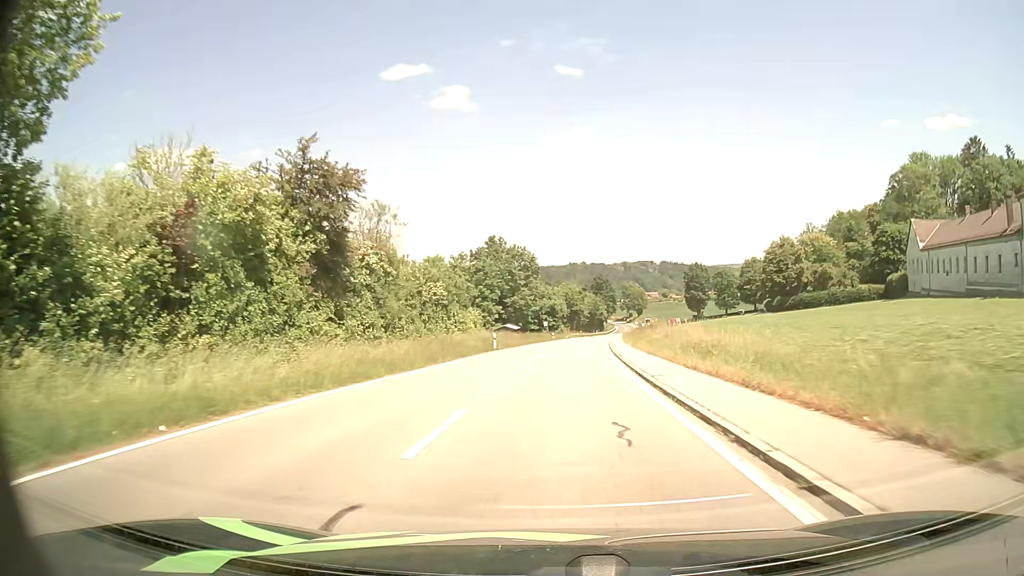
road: tertiary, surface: asphalt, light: Day
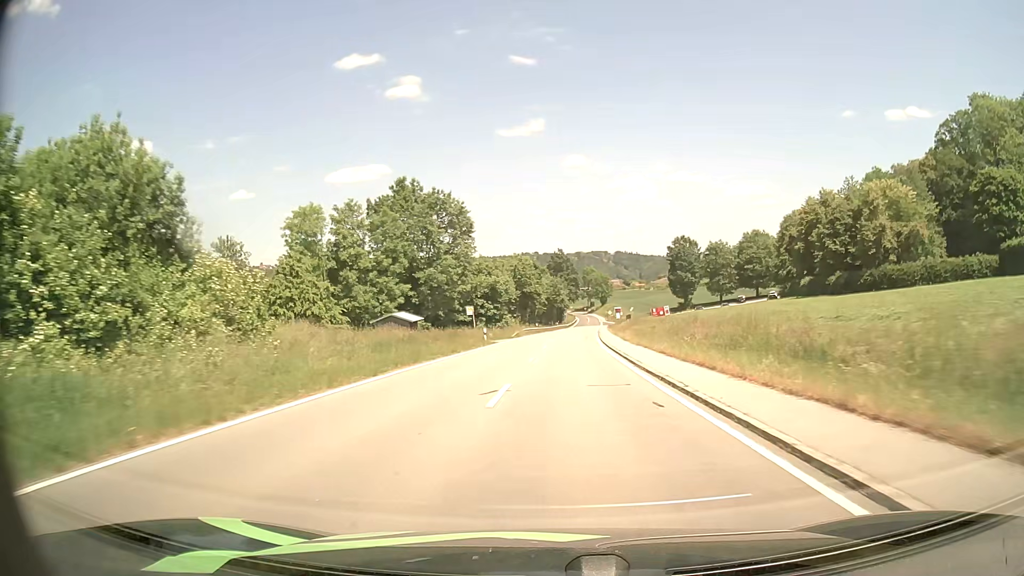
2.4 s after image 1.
(+1.6, +43.8) m; +4°
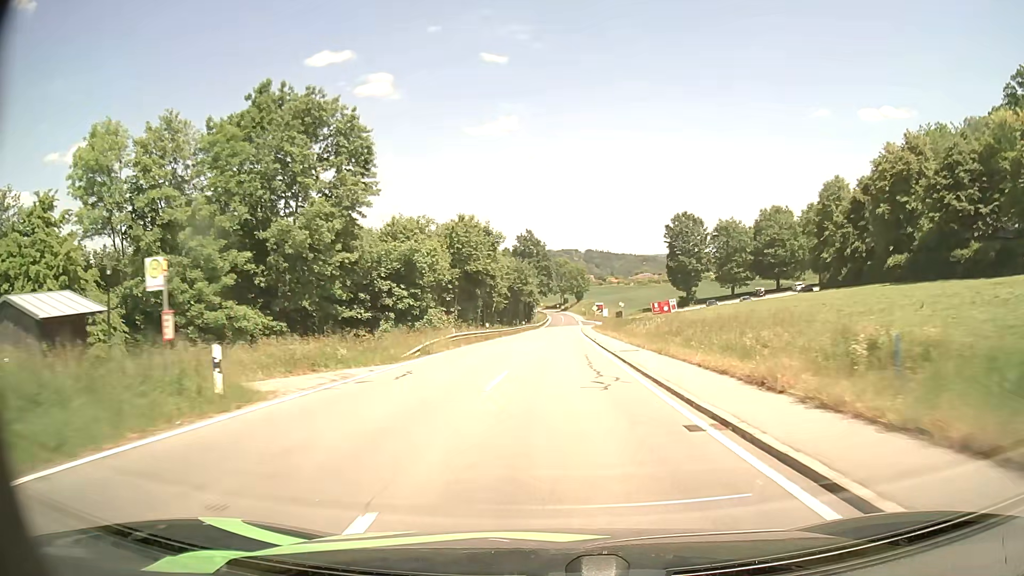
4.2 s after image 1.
(+0.9, +34.0) m; +3°
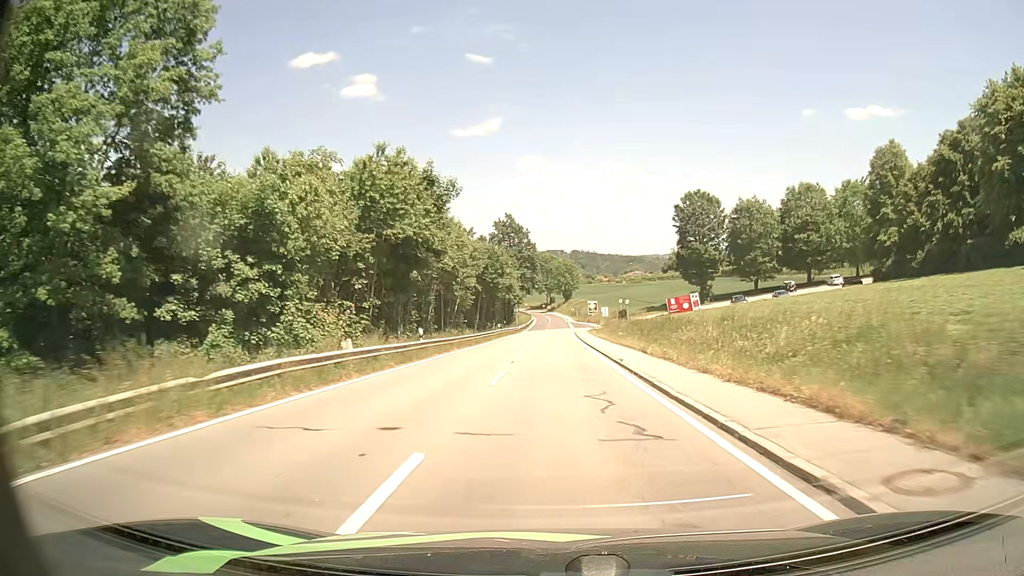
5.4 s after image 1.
(+0.2, +22.3) m; +1°
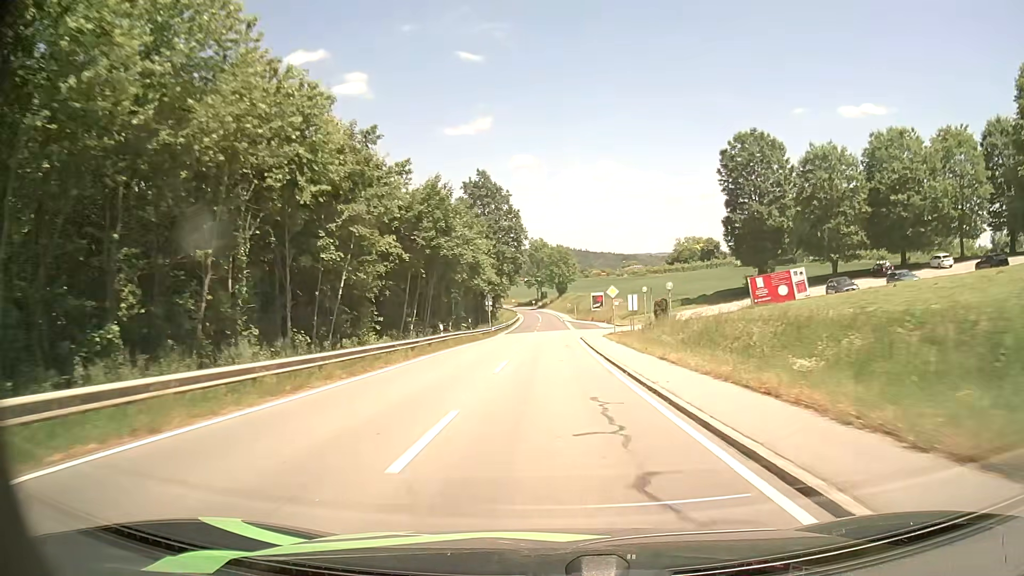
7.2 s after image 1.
(+0.3, +32.6) m; +1°
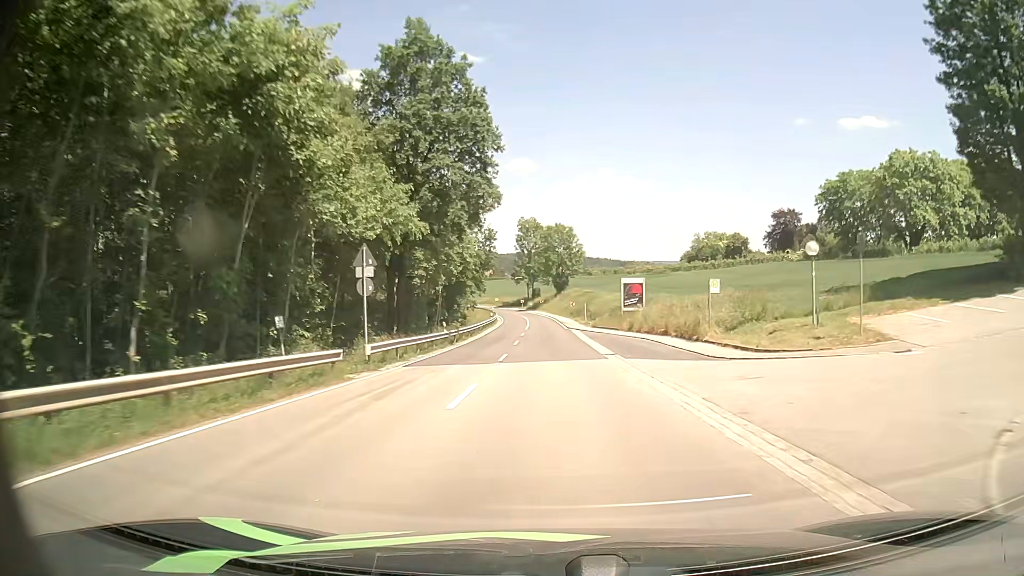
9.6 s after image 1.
(-0.1, +43.7) m; 0°
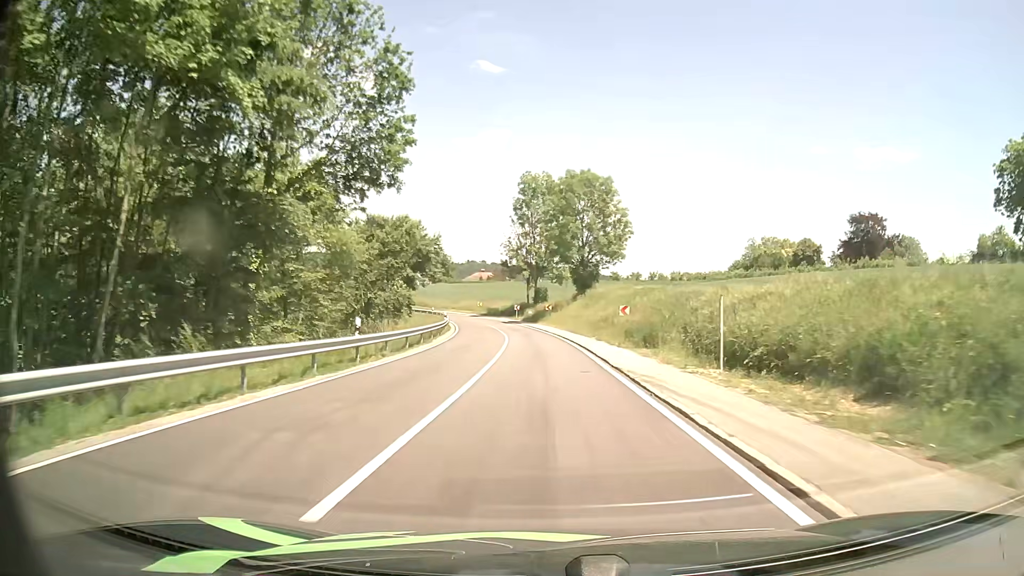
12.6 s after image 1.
(-0.2, +53.3) m; 0°
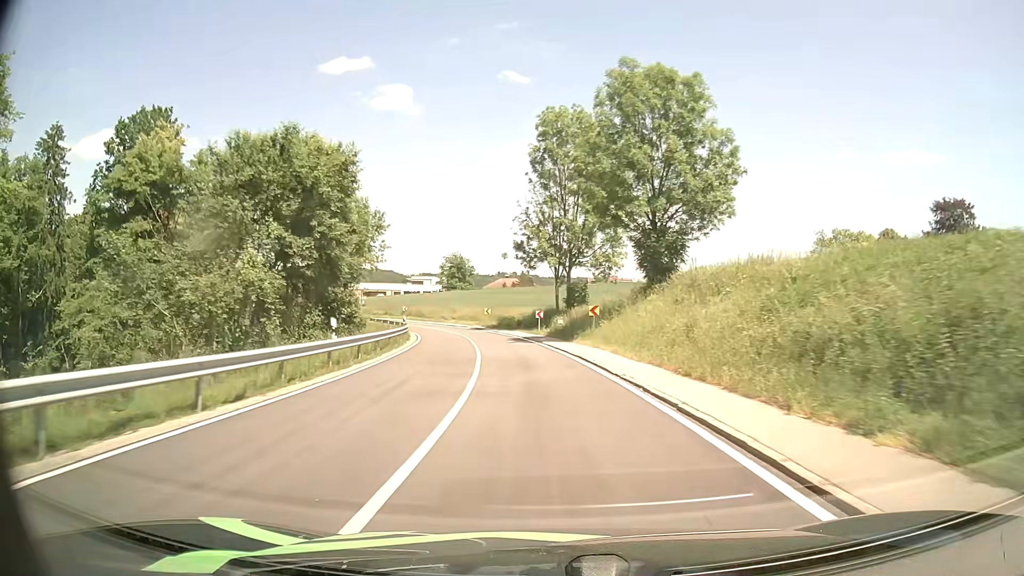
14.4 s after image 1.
(-0.6, +30.3) m; -2°
(0, +10) (-1, +20) (-2, +30) (-3, +40) (-5, +50) (-8, +59) (-11, +69) (-16, +78) (-21, +86) (-26, +95) m
